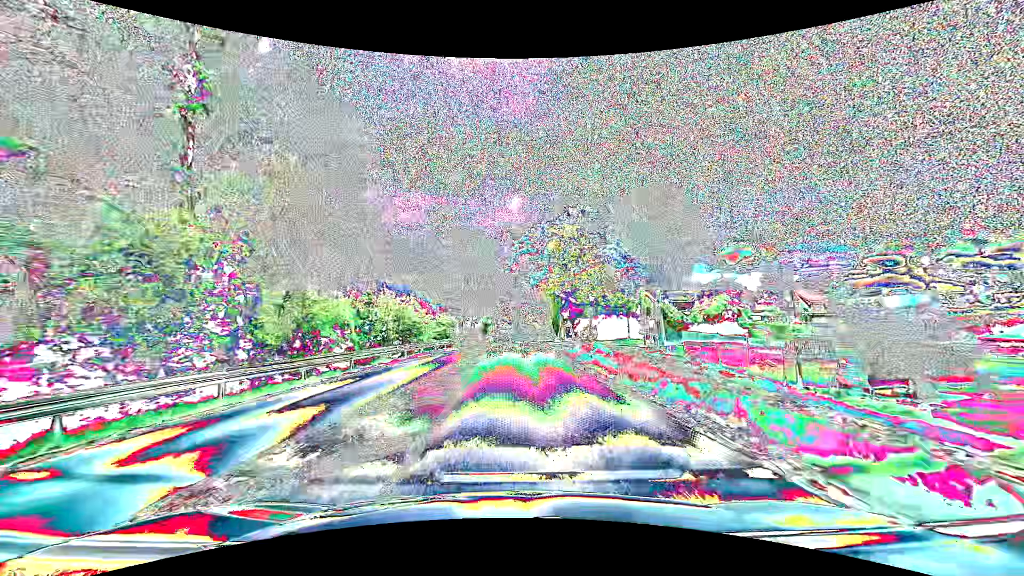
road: primary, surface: asphalt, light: Day
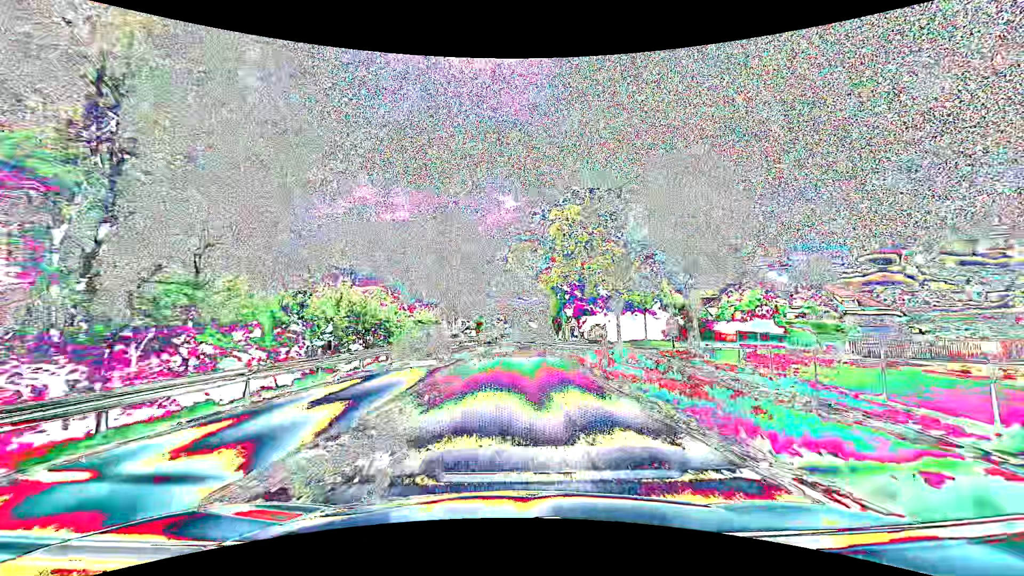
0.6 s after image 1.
(0.0, +7.6) m; 0°
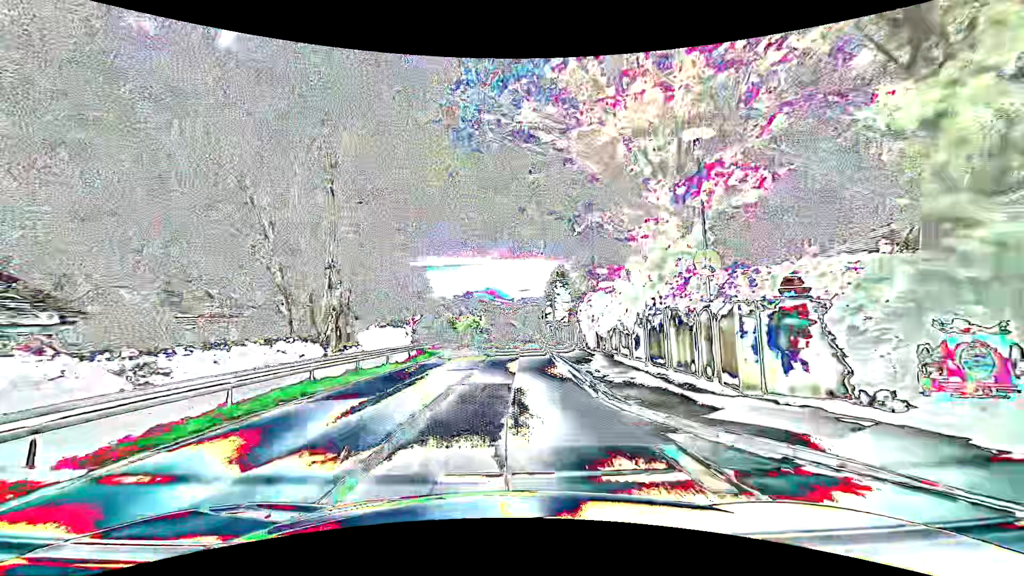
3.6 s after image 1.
(+0.7, +38.1) m; +2°
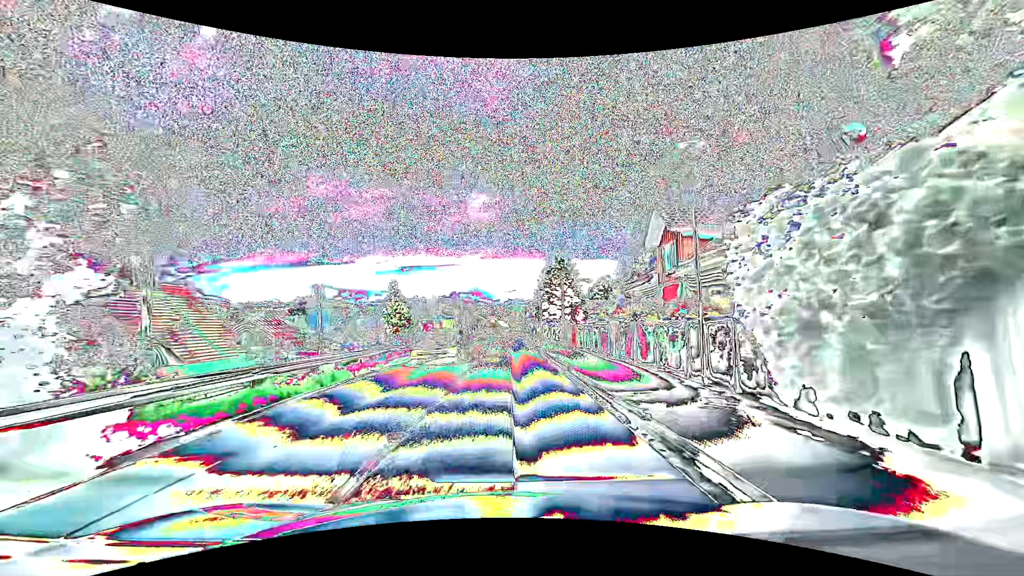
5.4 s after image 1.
(+0.3, +22.9) m; +2°
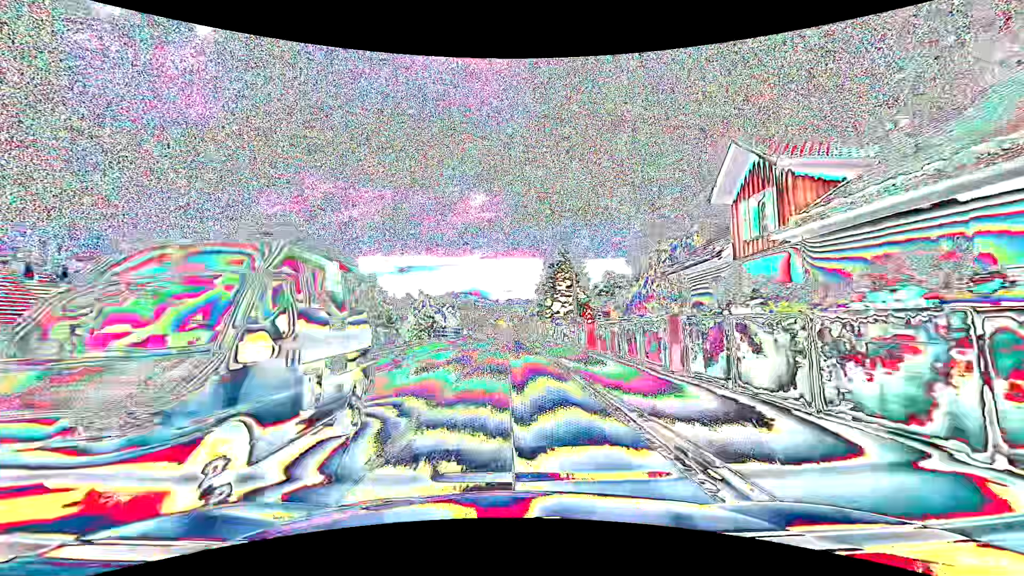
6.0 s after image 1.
(0.0, +7.6) m; +1°
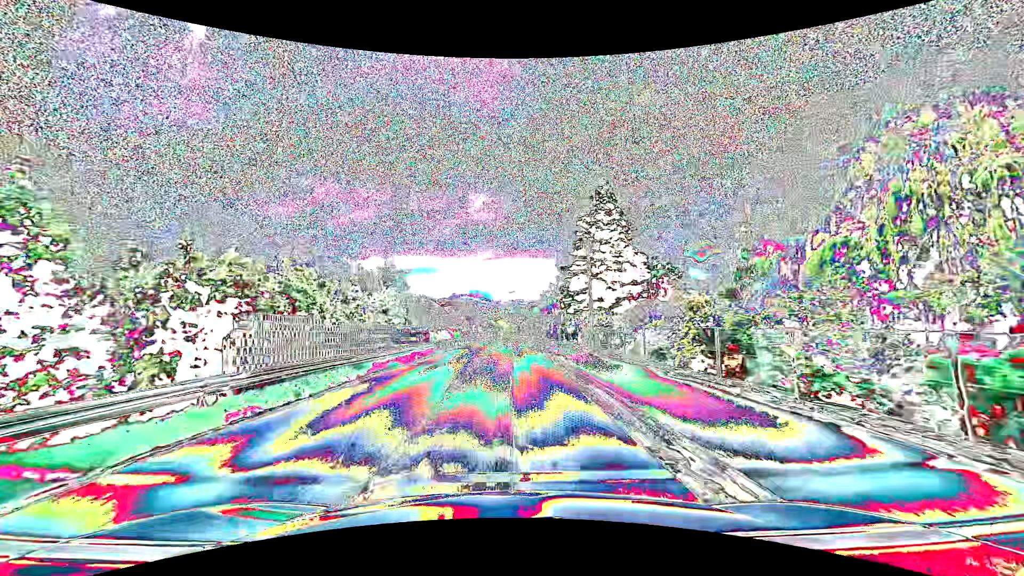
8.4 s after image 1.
(-0.4, +30.5) m; -1°
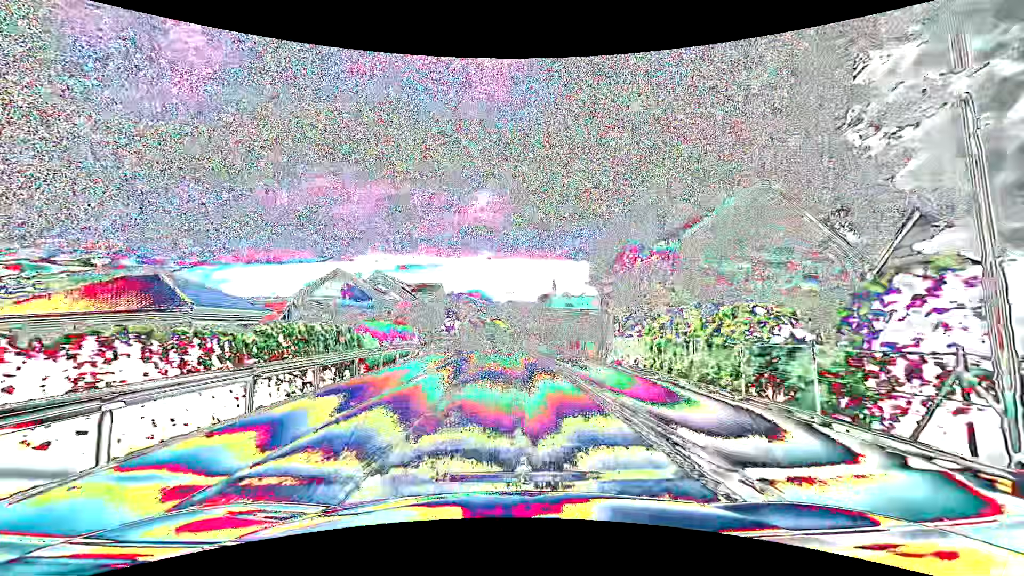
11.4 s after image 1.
(-0.2, +38.0) m; 0°
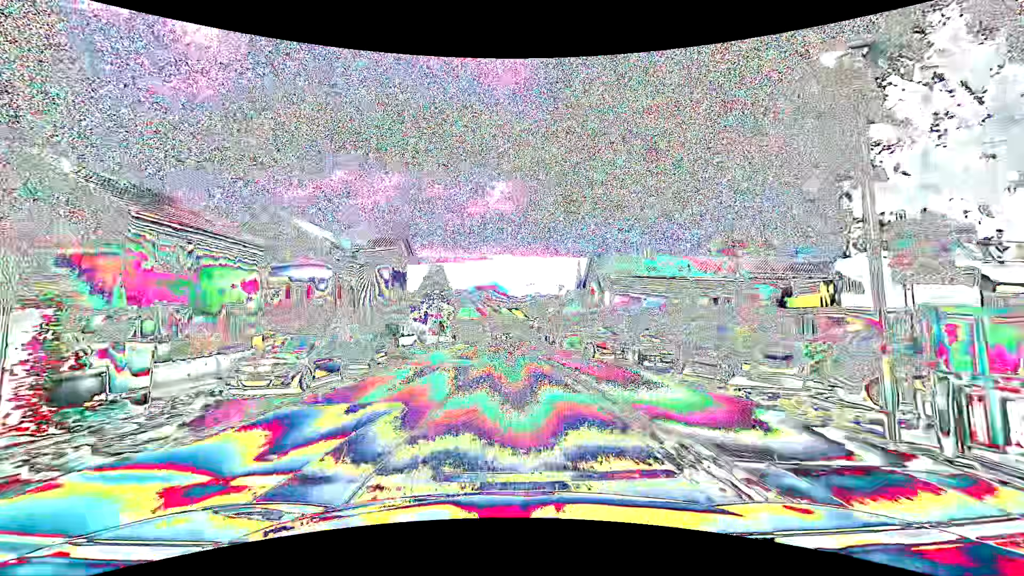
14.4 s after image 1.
(-0.4, +38.3) m; -2°
(0, +10) (0, +20) (0, +30) (0, +40) (0, +50) (0, +60) (0, +70) (+1, +80) (+2, +90) (+3, +100) m
